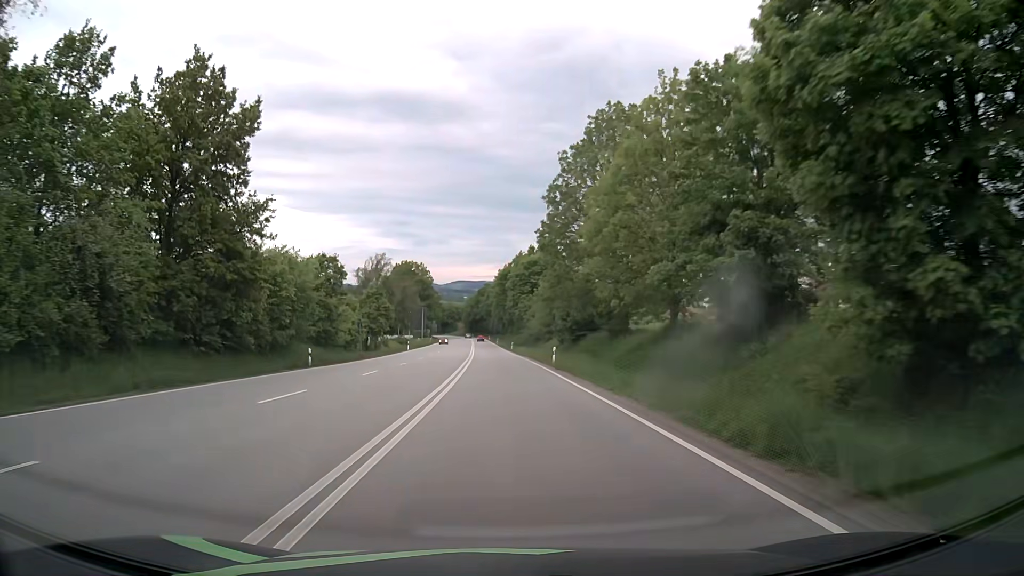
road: primary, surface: asphalt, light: Day
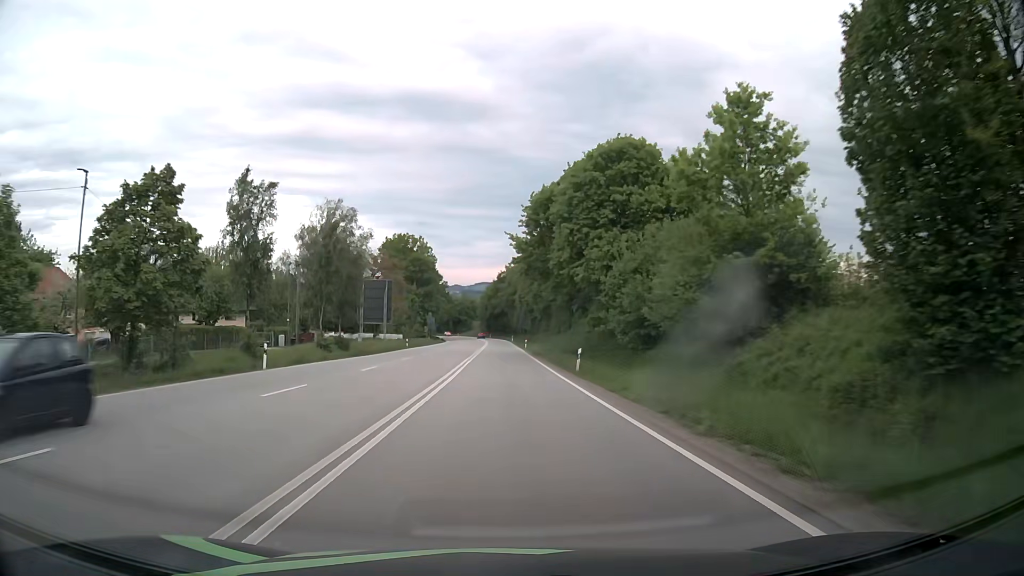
(-1.0, +59.3) m; -2°
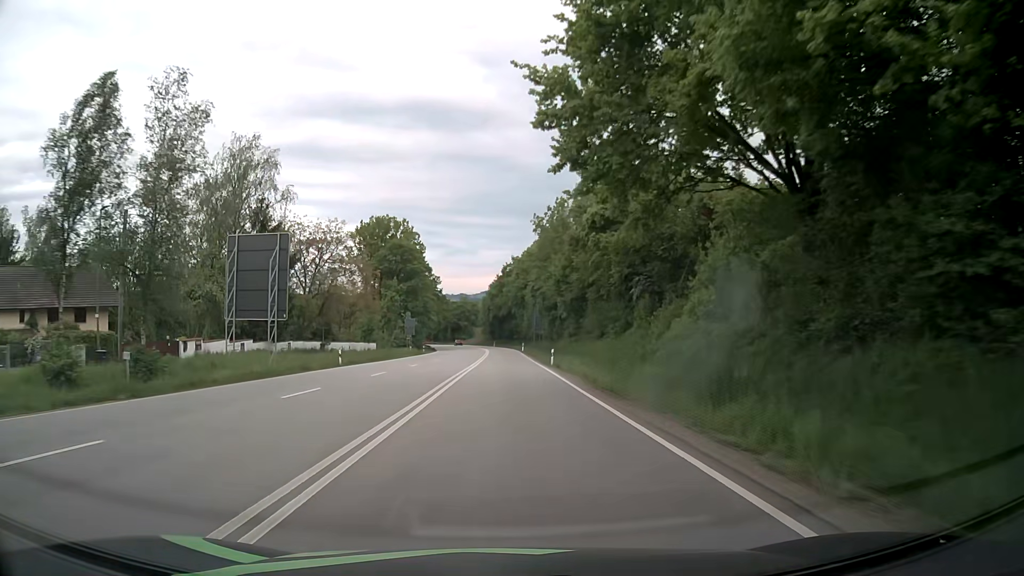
(-0.3, +34.5) m; -1°
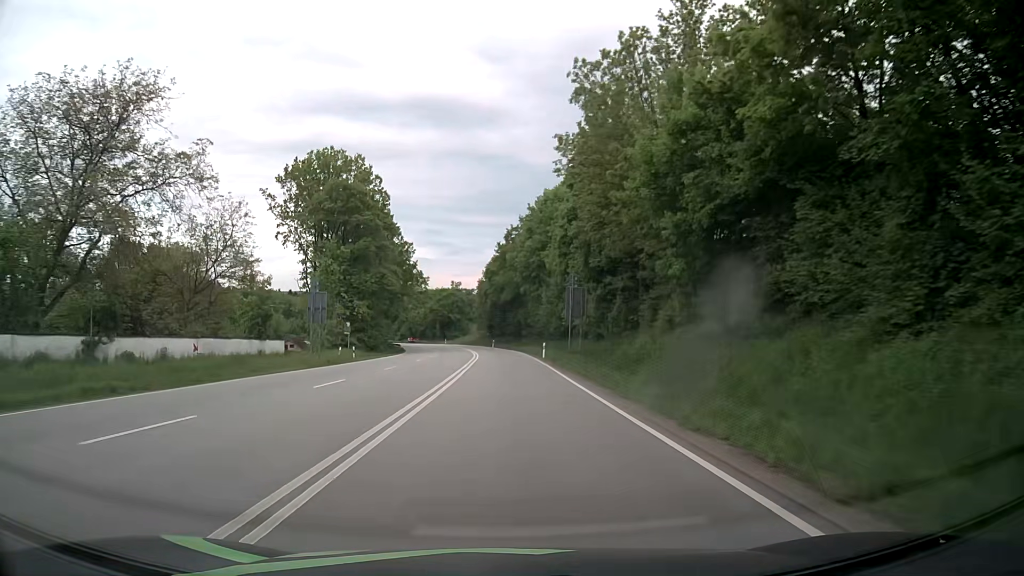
(+0.1, +44.9) m; 0°
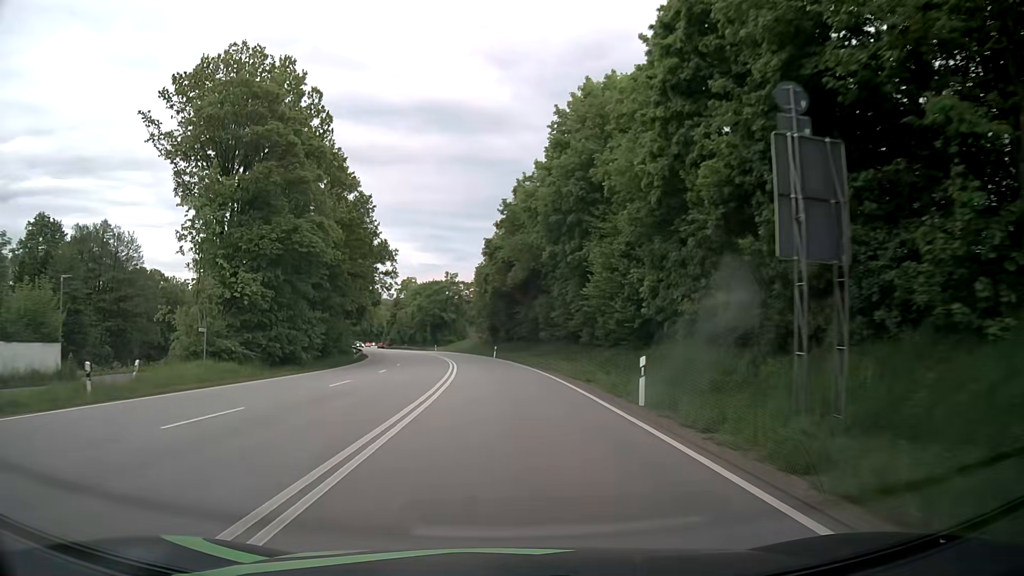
(-0.3, +33.5) m; -1°
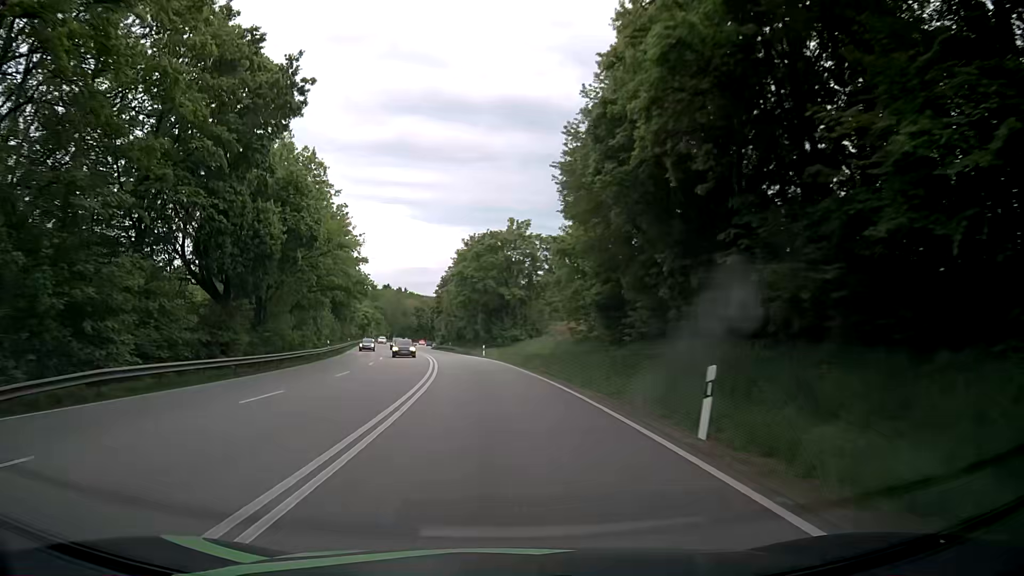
(-2.4, +55.6) m; -7°
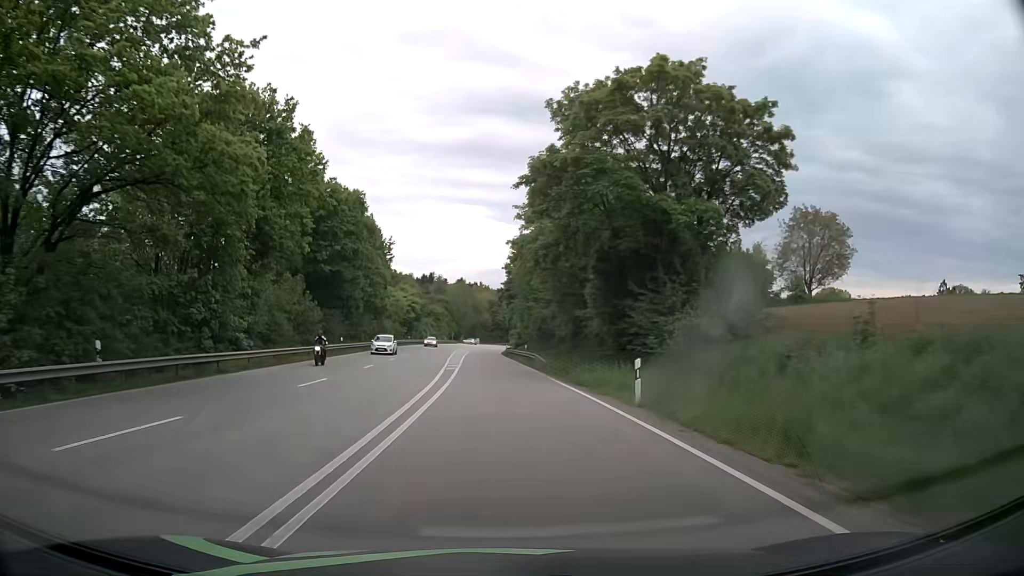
(-2.8, +44.1) m; -7°
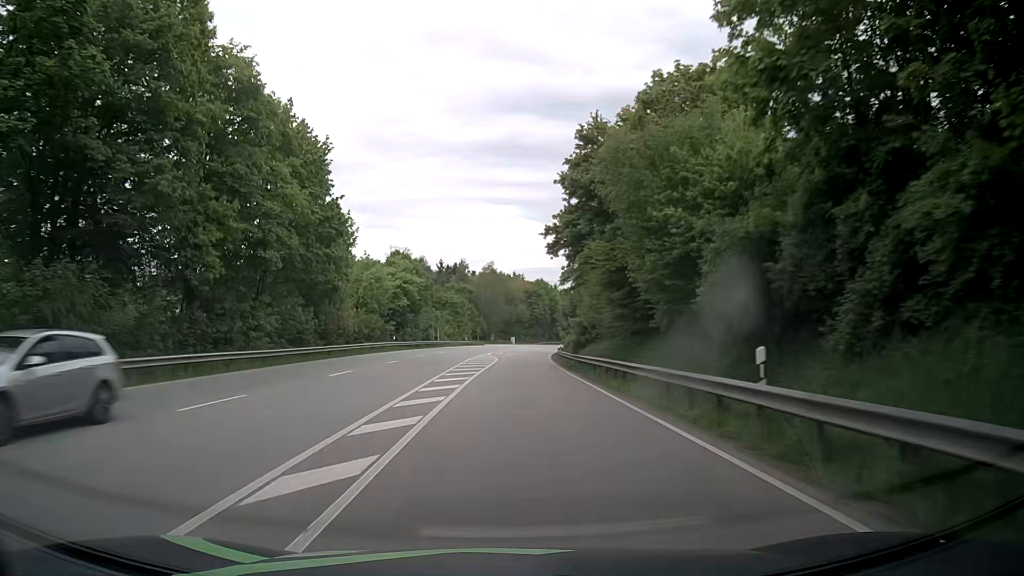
(-1.4, +43.6) m; -2°
(0, +10) (0, +20) (0, +30) (0, +40) (0, +50) (+1, +60) (+1, +70) (+2, +80) (+3, +90) (+4, +100) m
